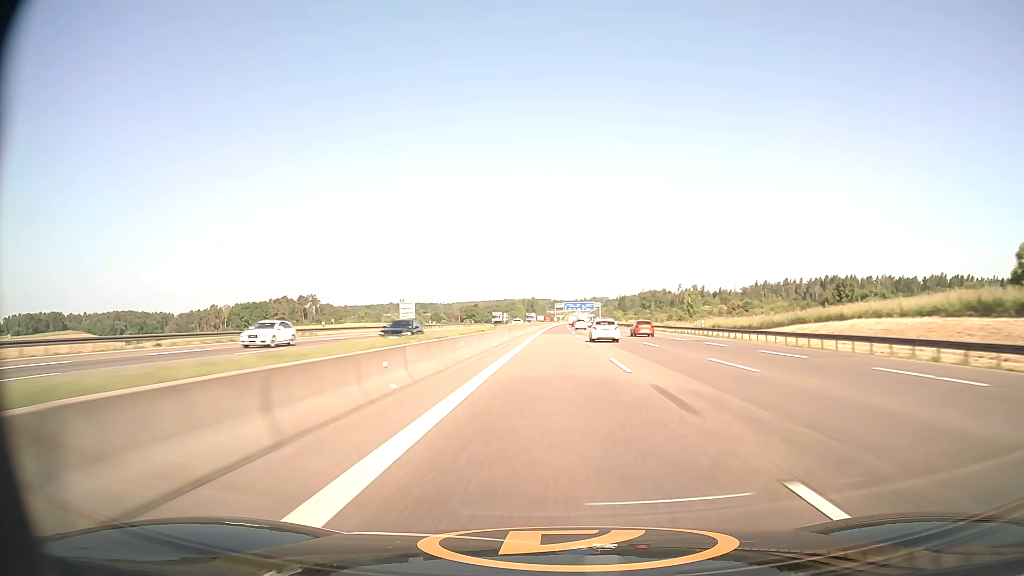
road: motorway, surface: asphalt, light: Day
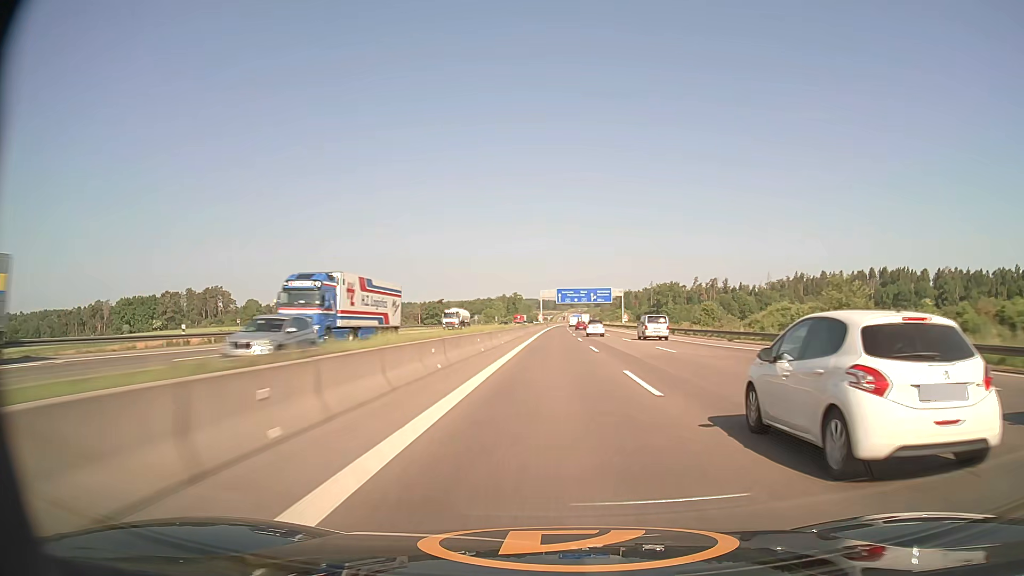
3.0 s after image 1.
(+1.2, +131.1) m; +1°
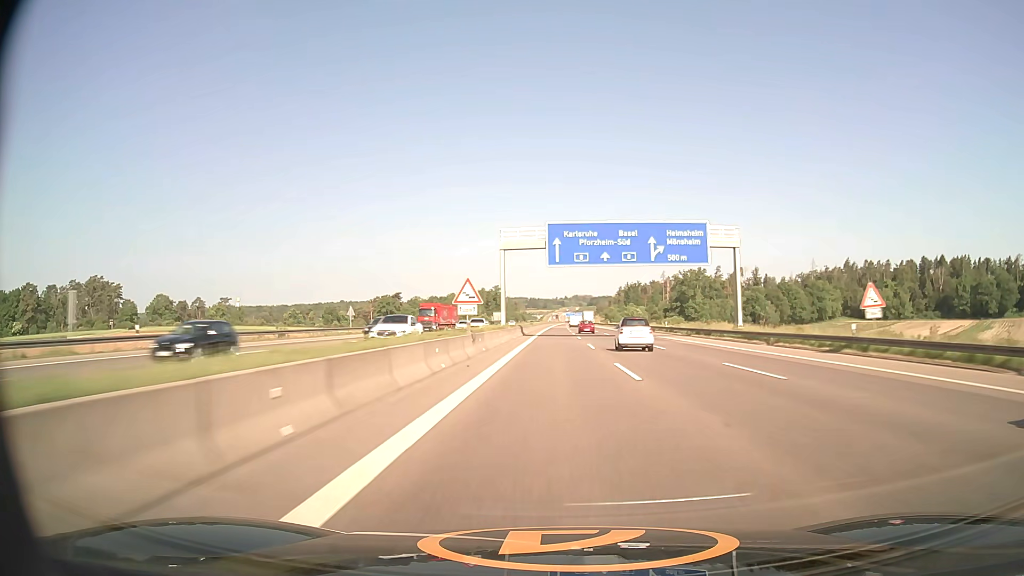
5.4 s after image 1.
(+0.7, +104.6) m; +1°
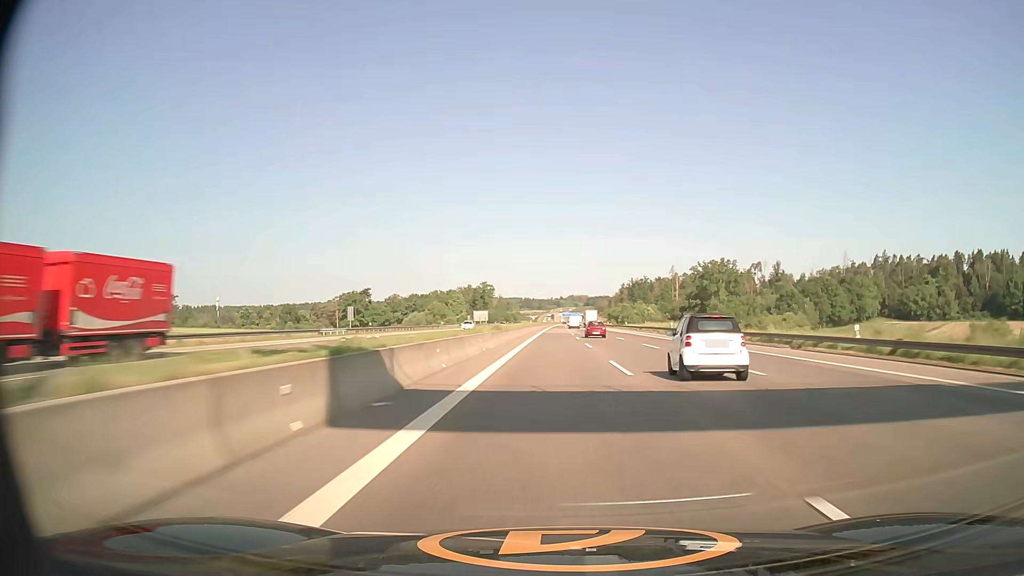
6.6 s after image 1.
(+0.2, +52.2) m; 0°
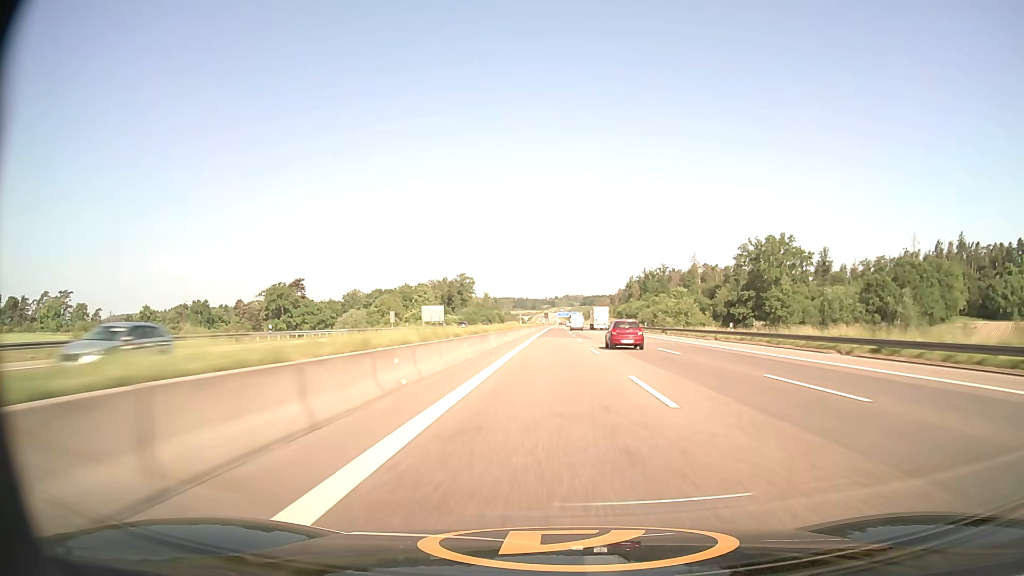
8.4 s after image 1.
(+0.3, +78.0) m; 0°
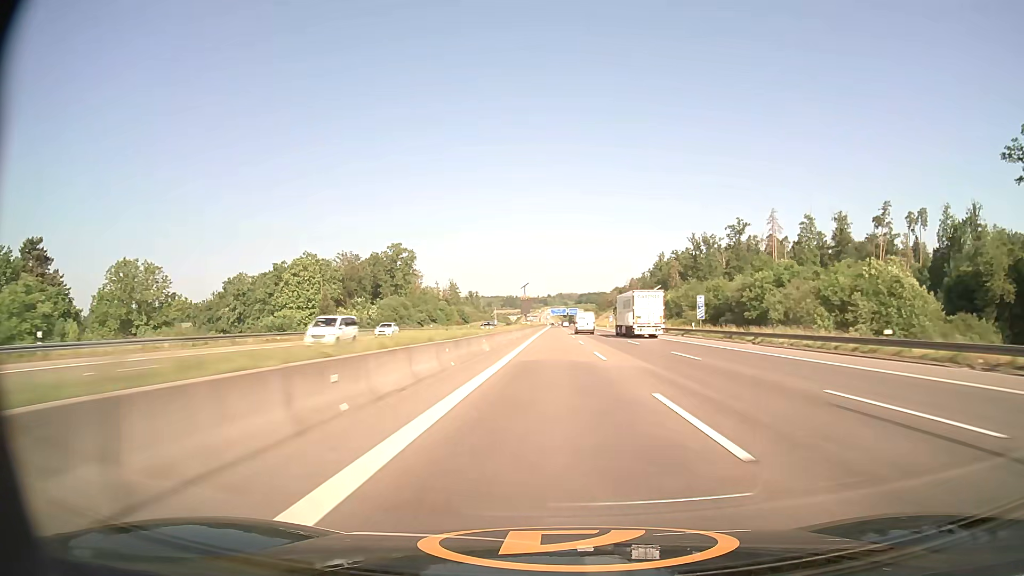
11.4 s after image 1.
(+0.8, +129.8) m; +1°
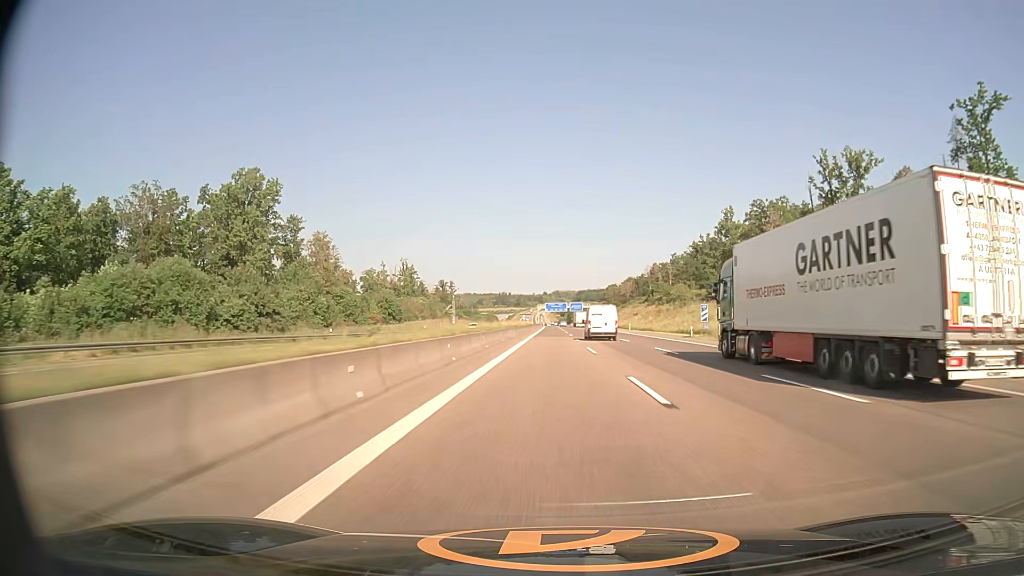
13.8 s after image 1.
(+0.3, +103.6) m; 0°
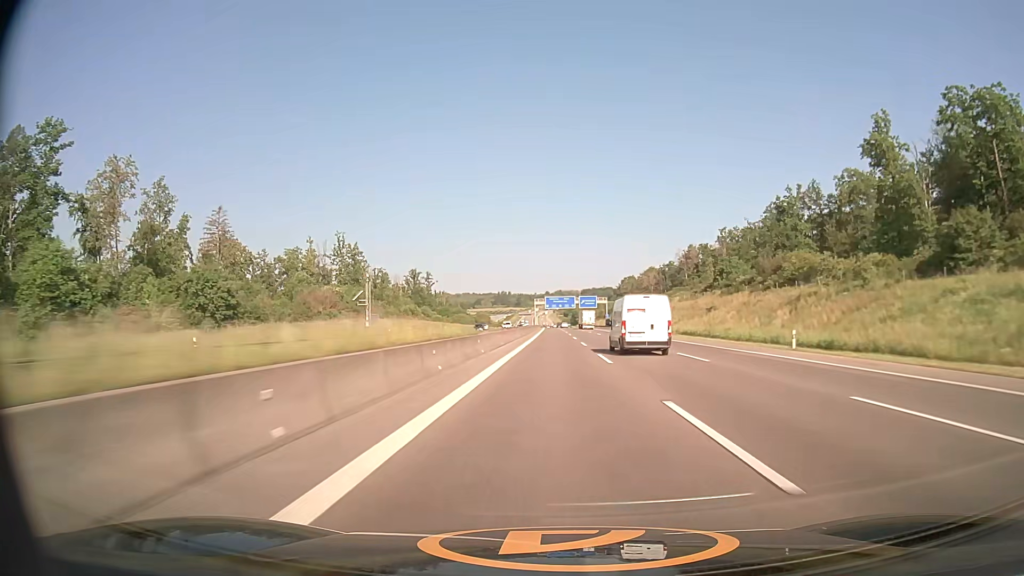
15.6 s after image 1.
(+0.1, +76.9) m; 0°
(0, +10) (0, +20) (0, +30) (0, +40) (0, +50) (0, +60) (0, +70) (0, +80) (0, +90) (0, +100) m
